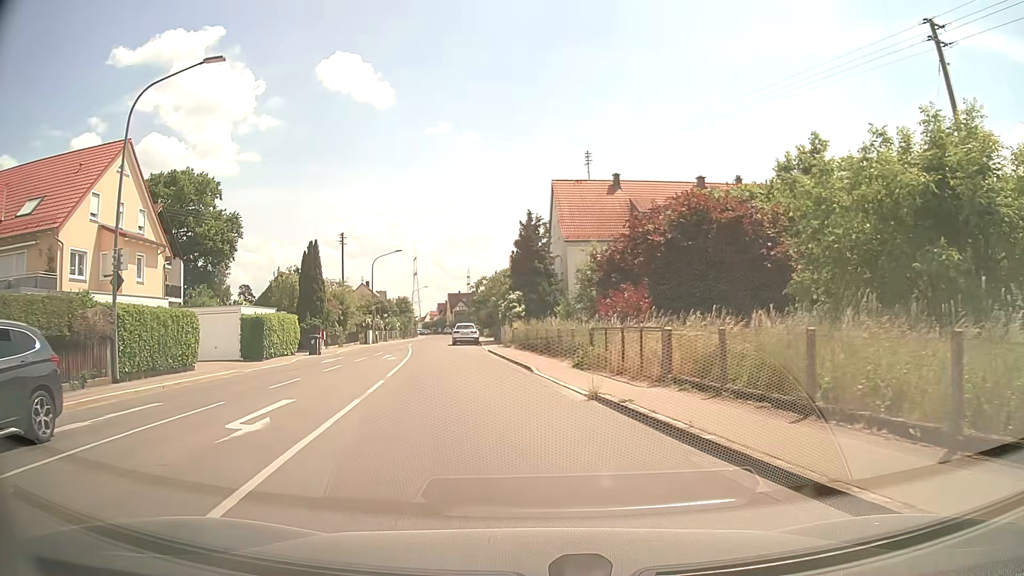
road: tertiary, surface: asphalt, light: Day
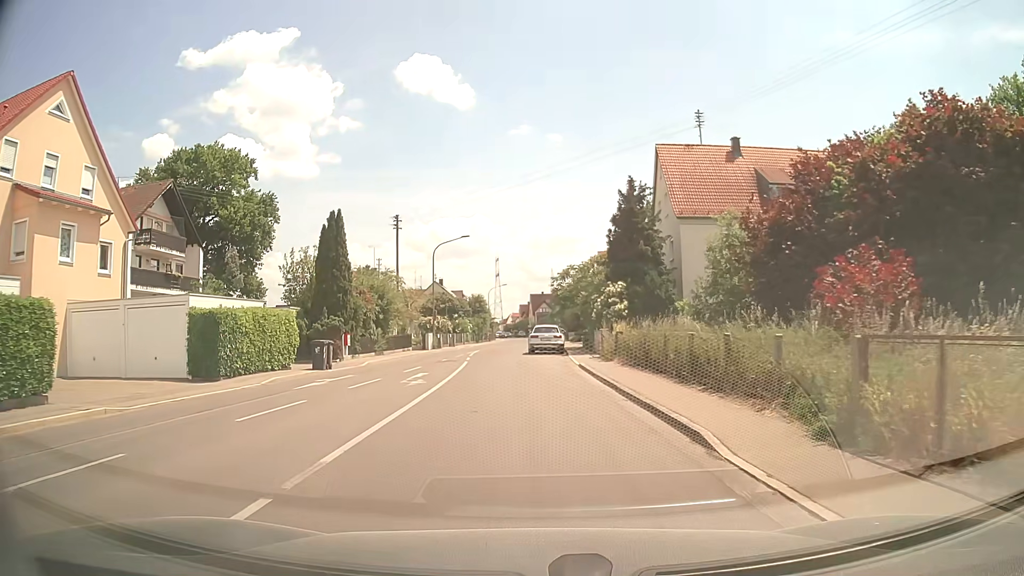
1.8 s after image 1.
(-0.9, +12.1) m; -7°
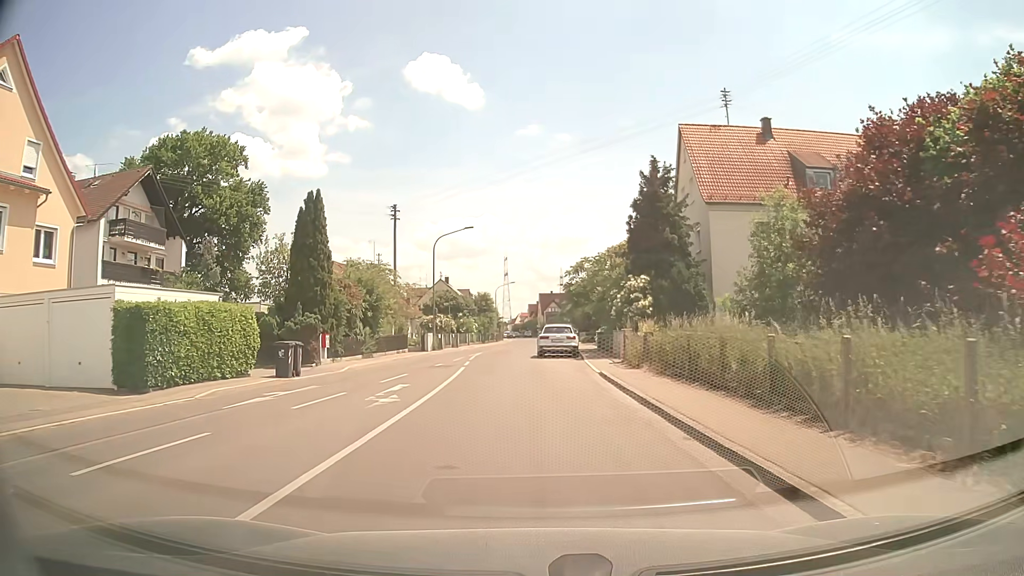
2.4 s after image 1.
(0.0, +4.5) m; 0°
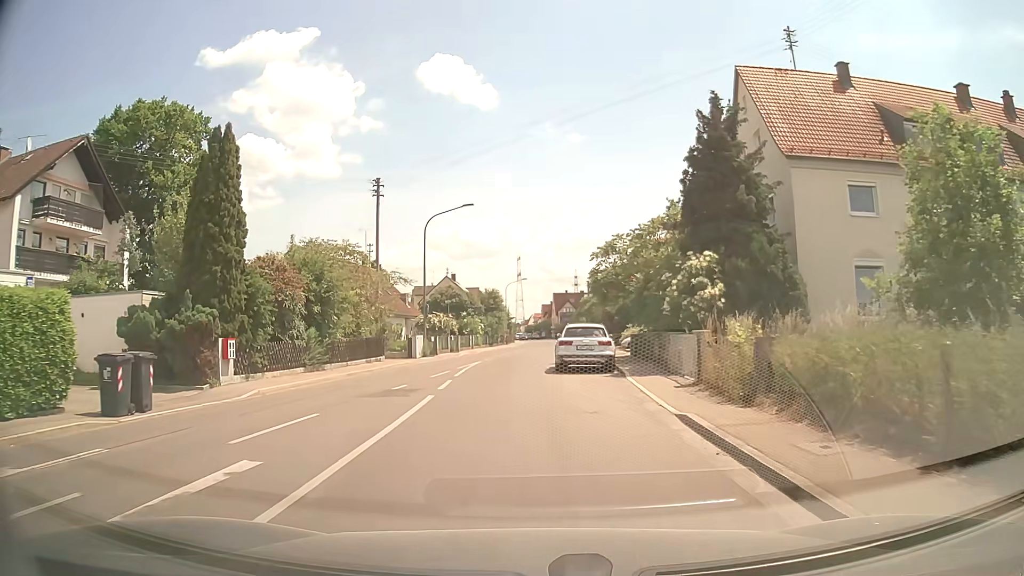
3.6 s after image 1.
(0.0, +9.6) m; -1°
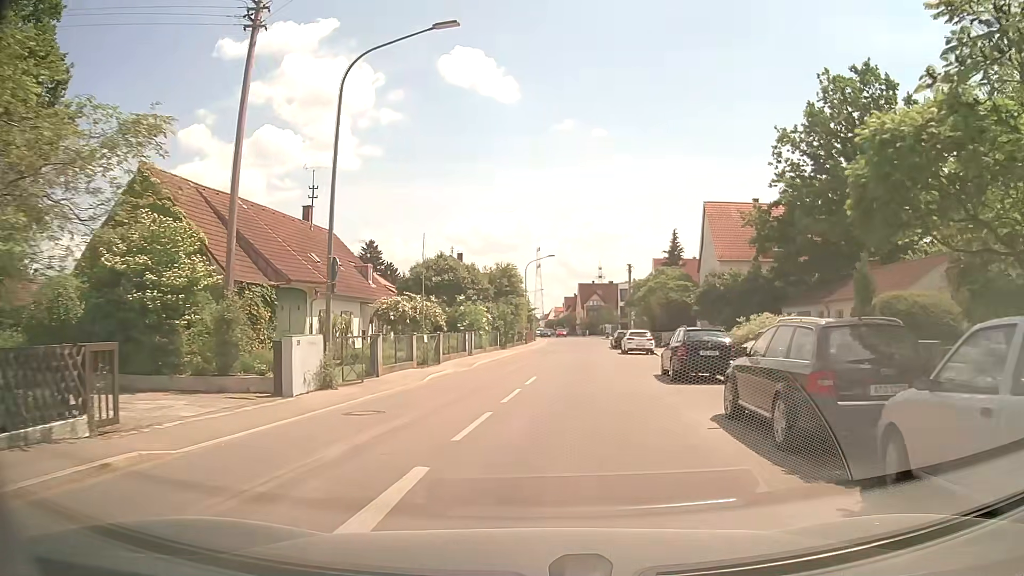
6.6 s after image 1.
(-1.2, +23.6) m; -2°
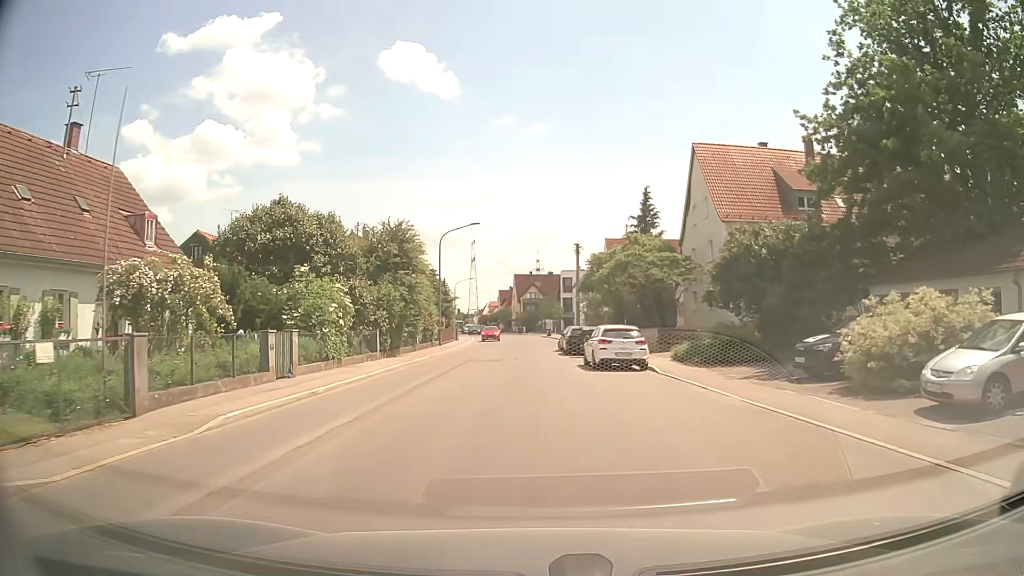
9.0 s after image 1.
(+1.2, +18.6) m; +5°
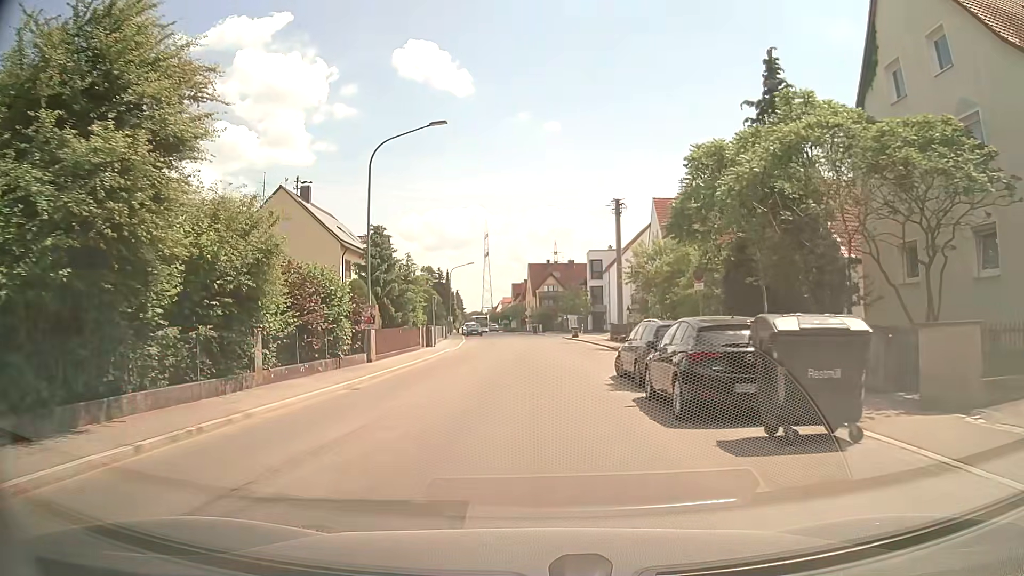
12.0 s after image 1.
(-0.1, +24.3) m; -2°
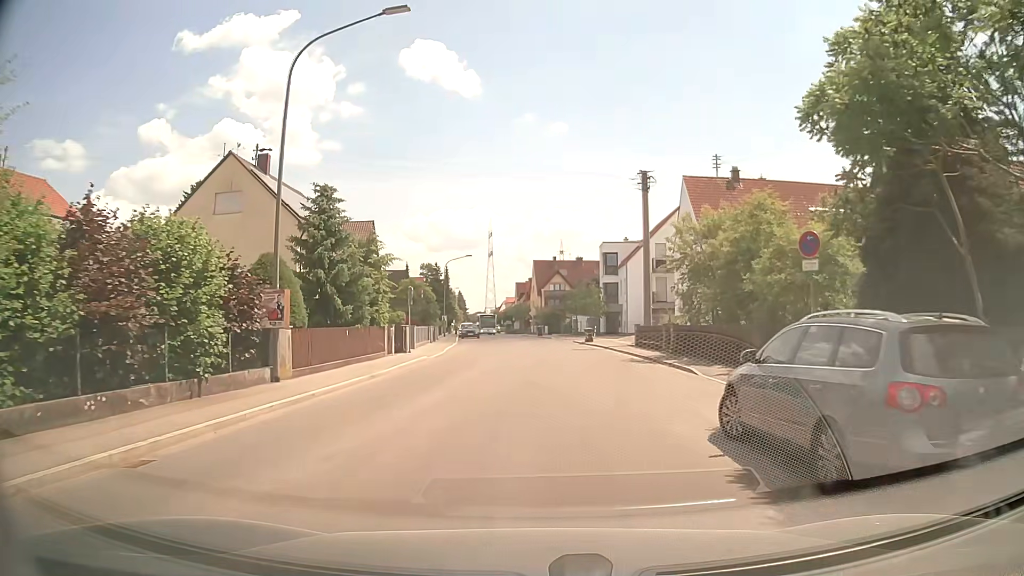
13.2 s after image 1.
(0.0, +9.7) m; 0°
(0, +10) (+2, +20) (+2, +30) (+2, +40) (+2, +50) (+1, +60) (0, +70) (-1, +80) (-3, +90) (-4, +100) m
